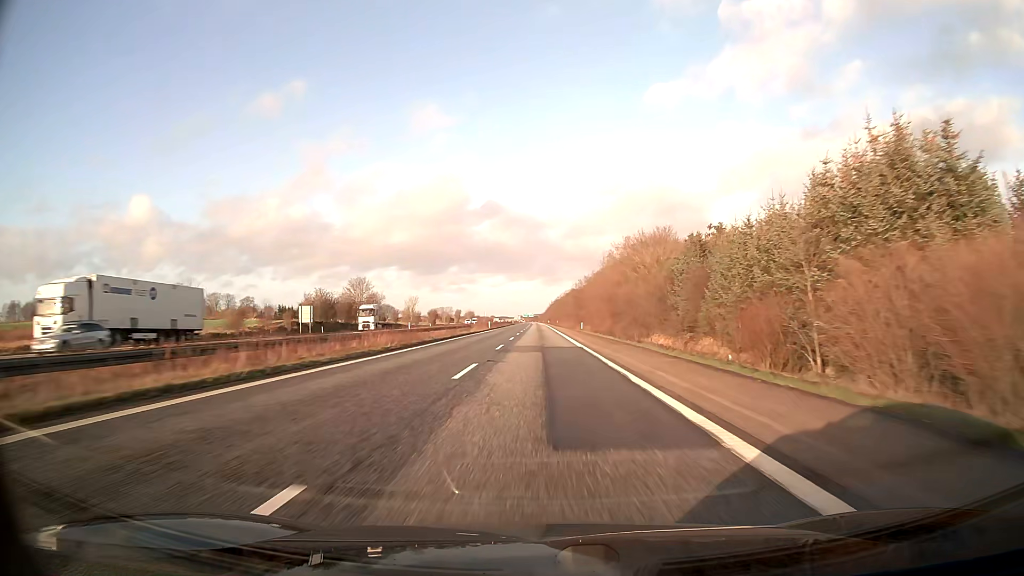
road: motorway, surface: asphalt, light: Day
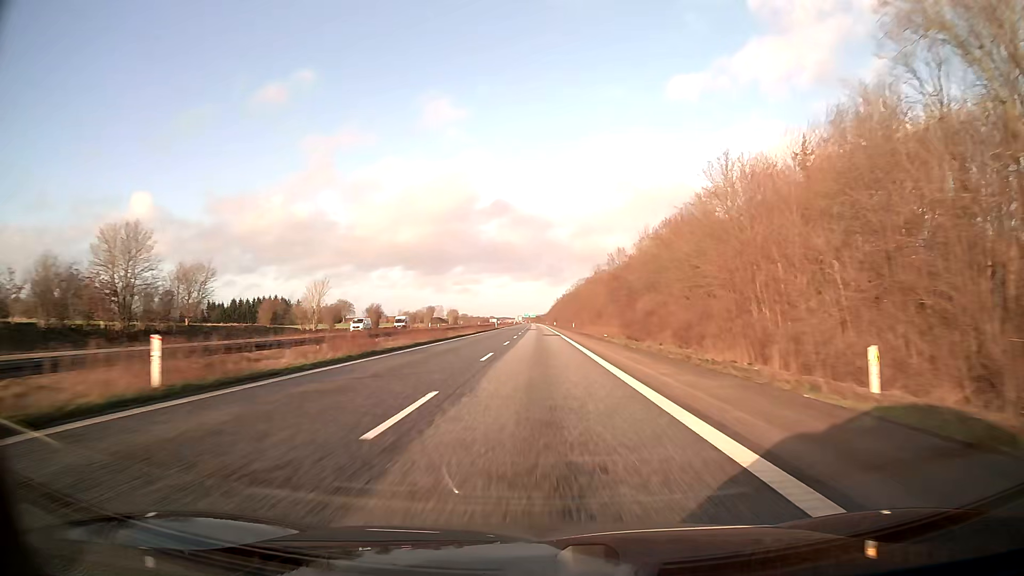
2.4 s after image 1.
(0.0, +82.5) m; 0°
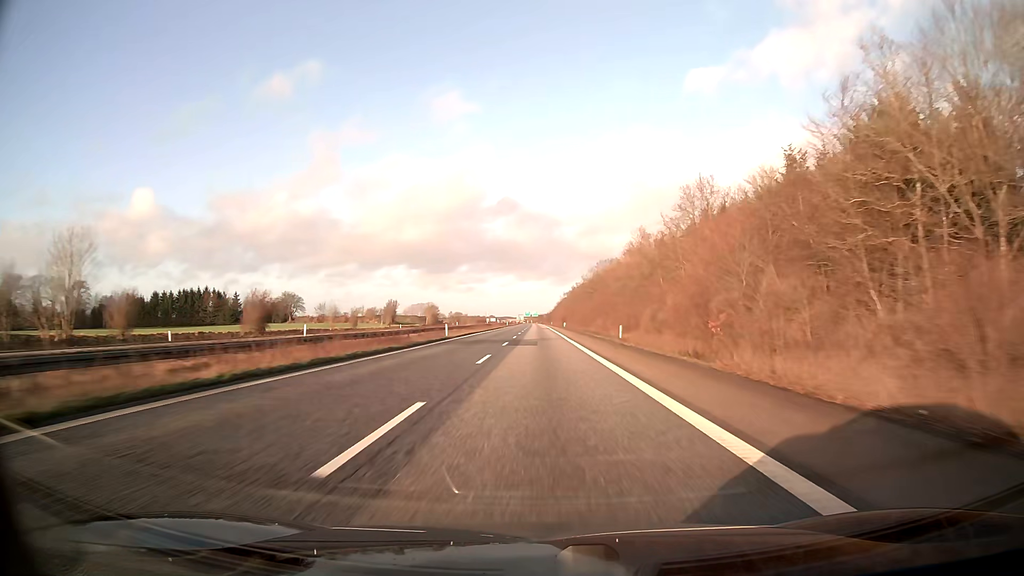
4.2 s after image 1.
(-0.3, +61.9) m; 0°
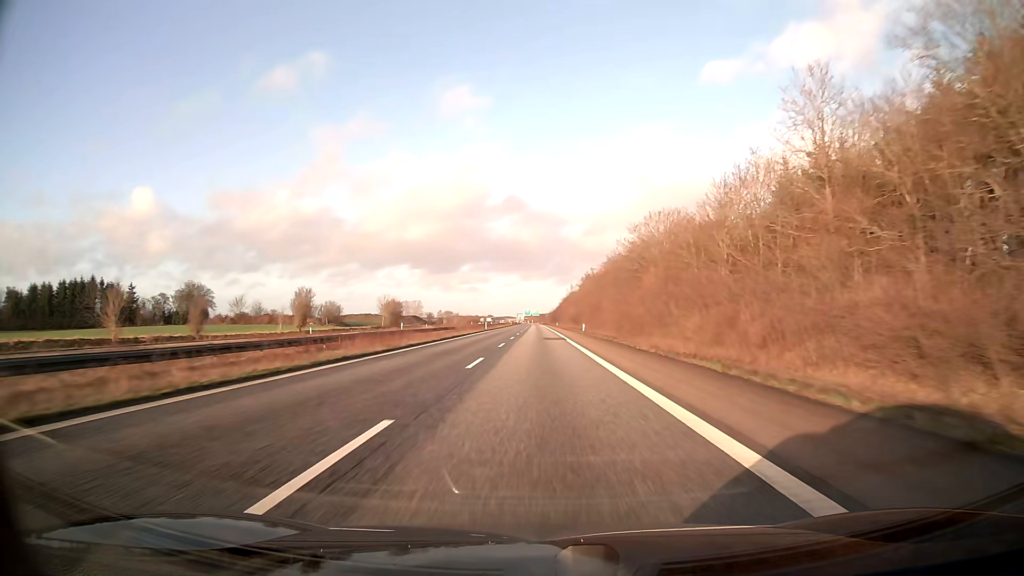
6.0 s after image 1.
(+0.1, +61.9) m; 0°
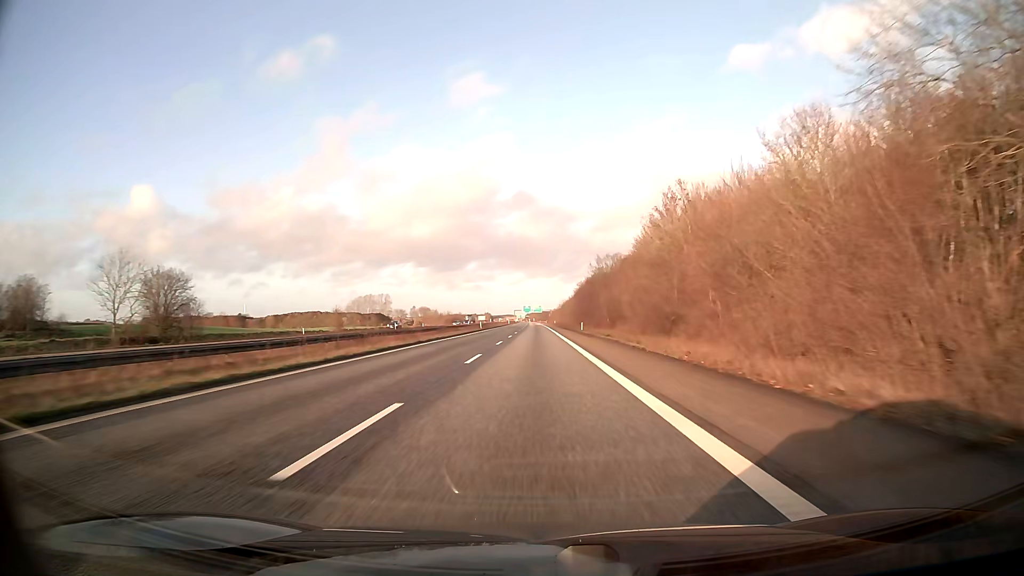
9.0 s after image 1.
(-0.2, +103.2) m; 0°
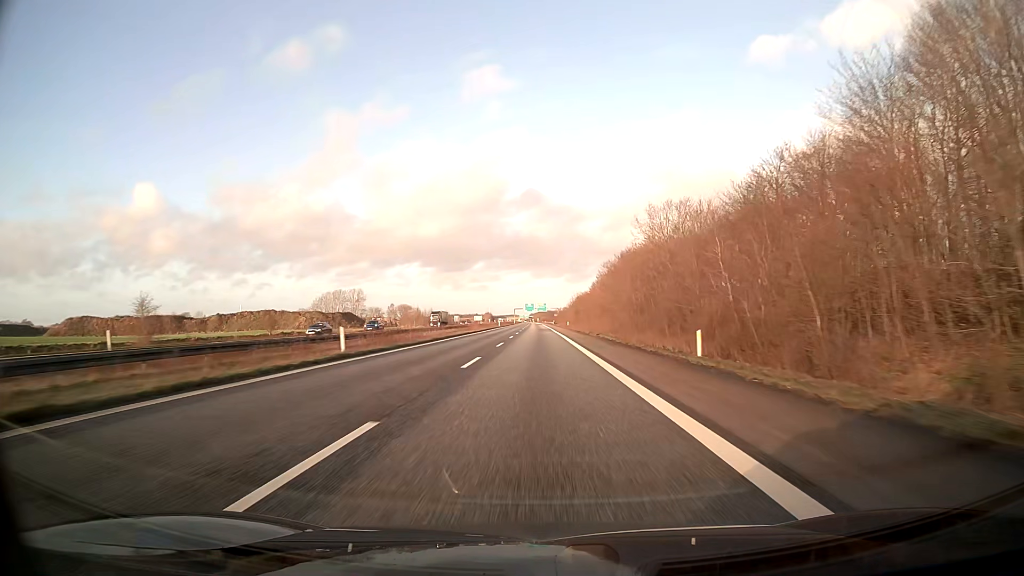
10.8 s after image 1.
(-0.1, +61.9) m; 0°
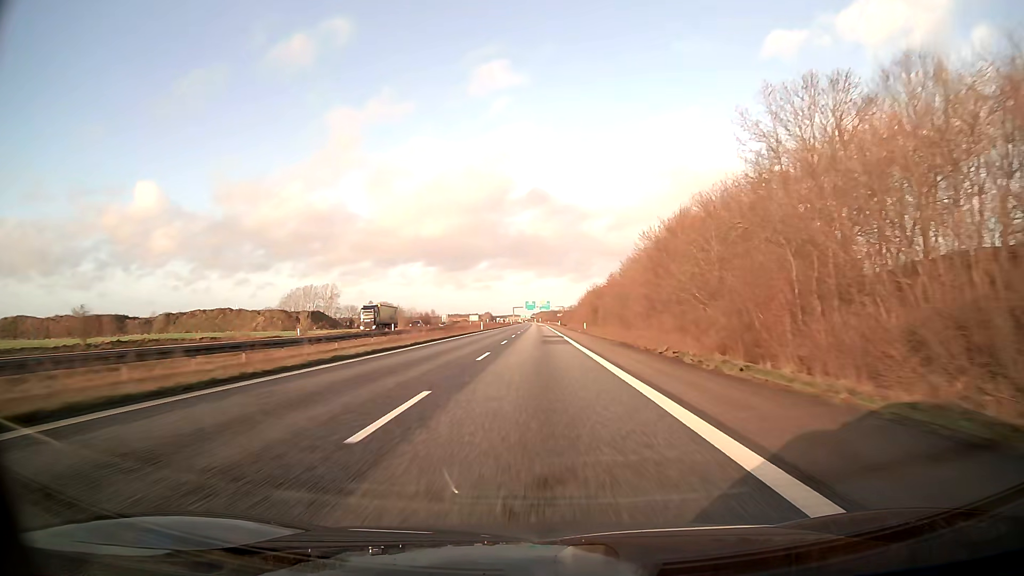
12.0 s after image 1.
(-0.1, +41.3) m; 0°
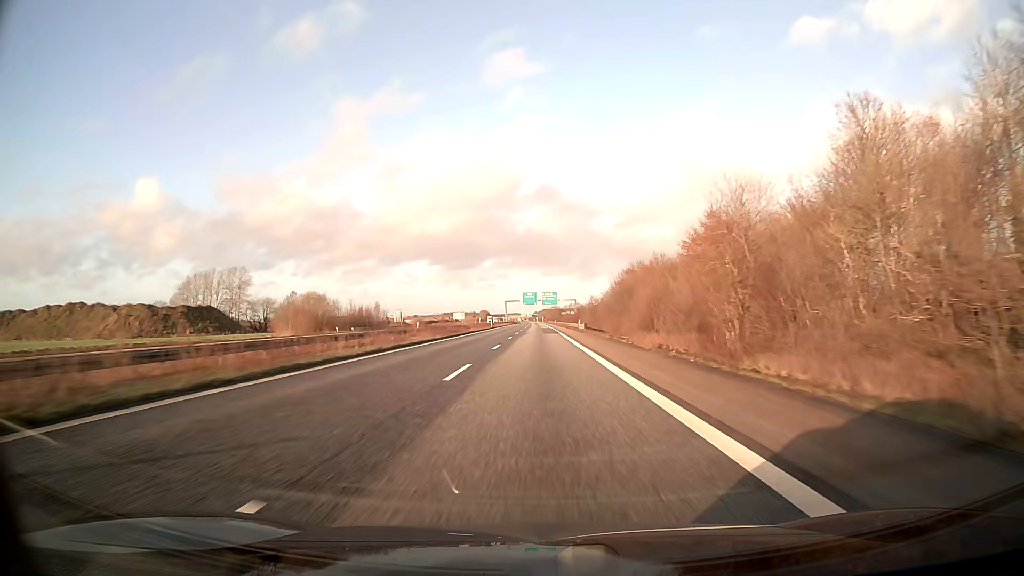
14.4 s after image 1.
(-0.2, +82.6) m; 0°
(0, +10) (0, +20) (0, +30) (0, +40) (0, +50) (0, +60) (0, +70) (0, +80) (0, +90) (0, +100) m
